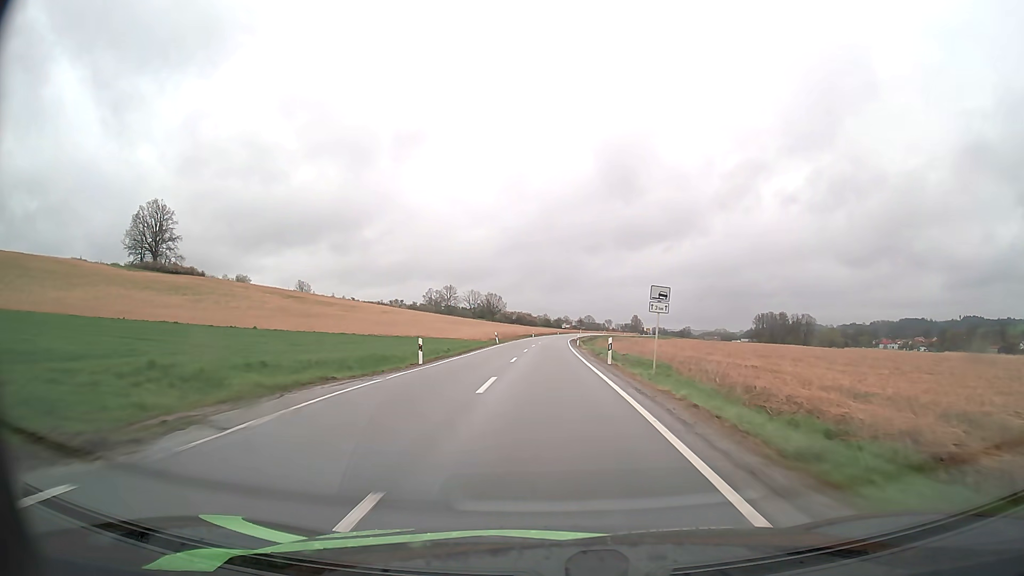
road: secondary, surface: asphalt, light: Day
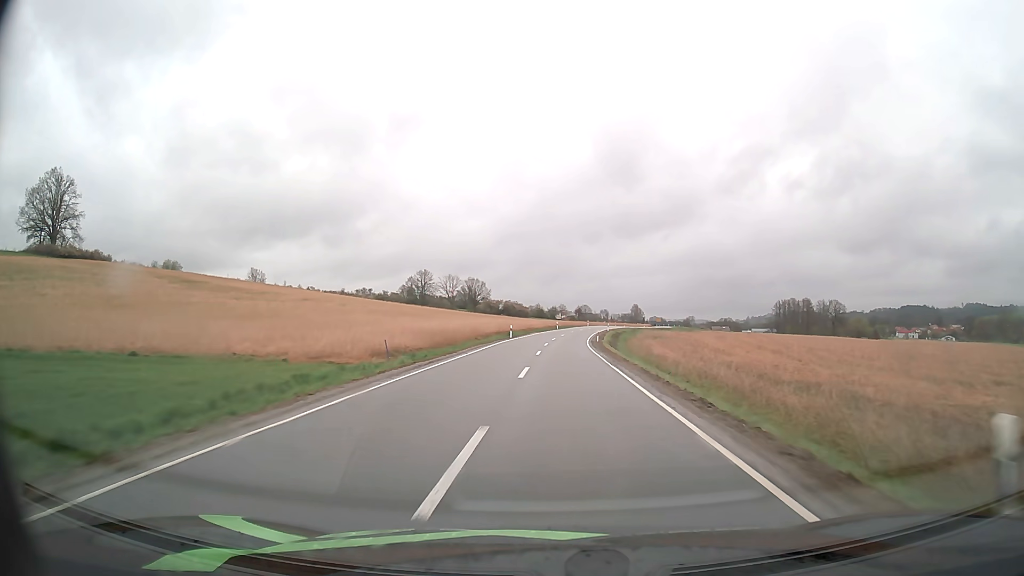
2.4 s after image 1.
(-0.1, +56.7) m; +1°
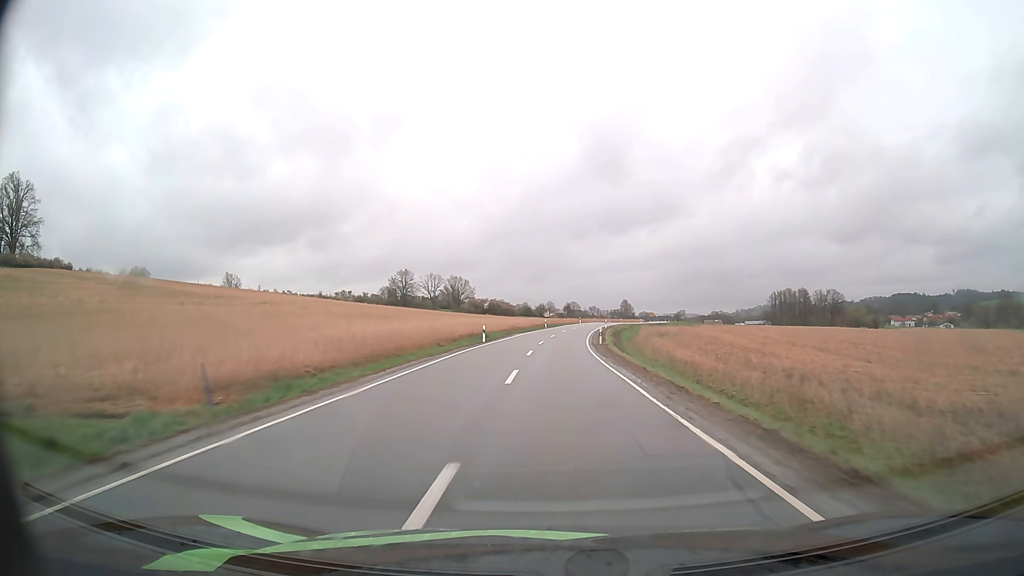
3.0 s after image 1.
(+0.2, +14.2) m; +1°
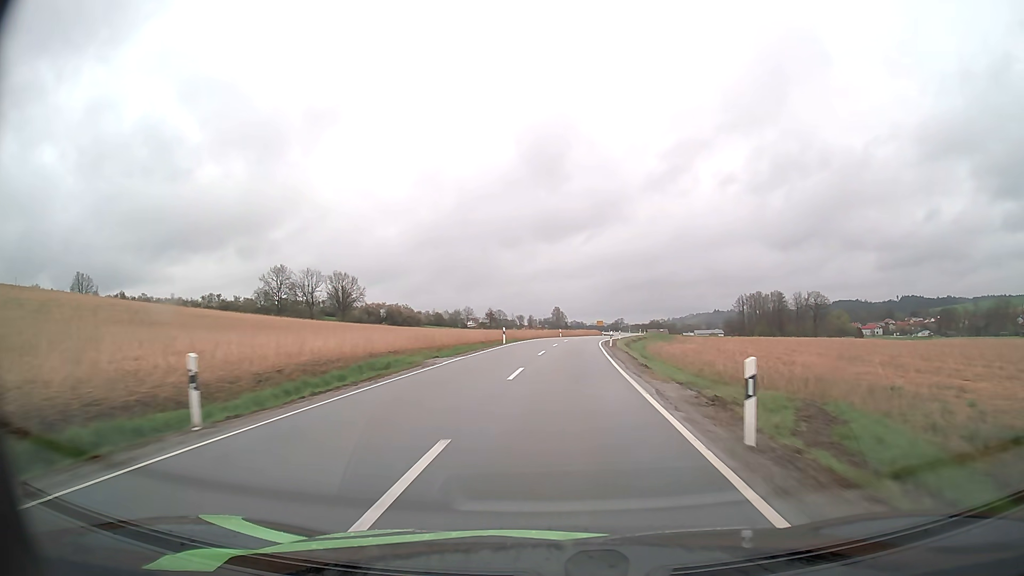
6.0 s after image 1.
(+3.1, +70.5) m; +6°
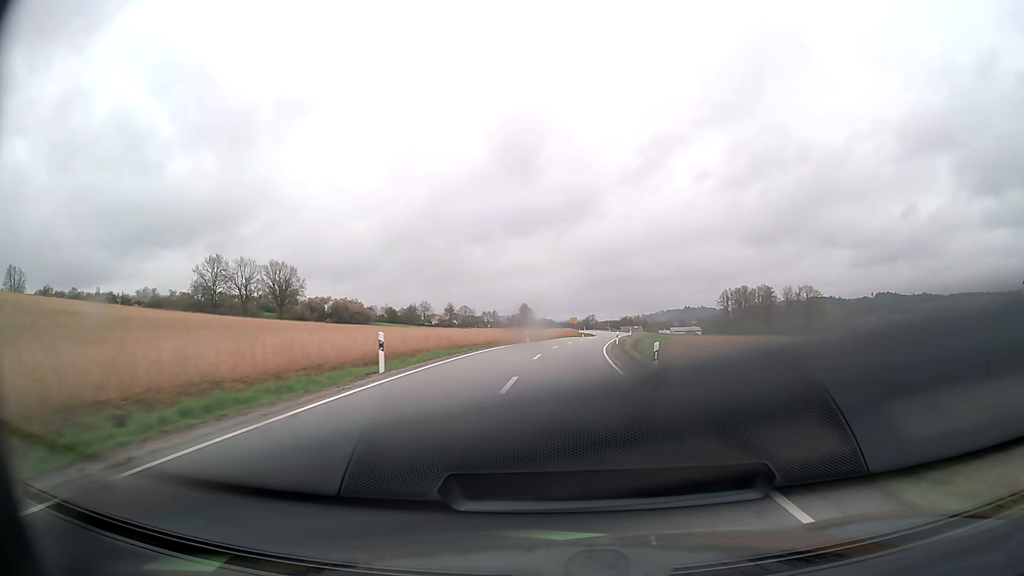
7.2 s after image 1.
(+0.5, +26.9) m; +3°
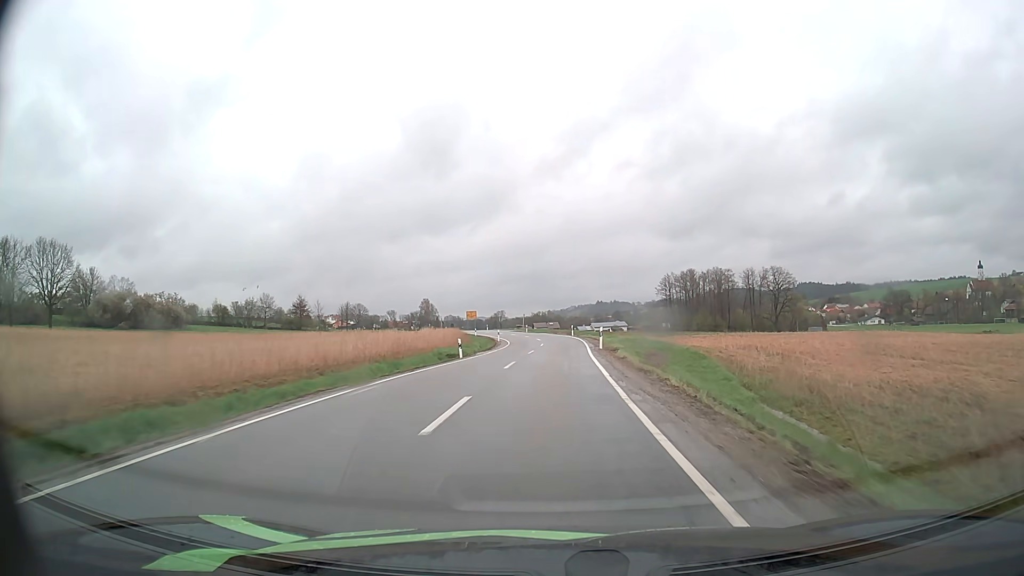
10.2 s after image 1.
(+4.6, +63.9) m; +7°
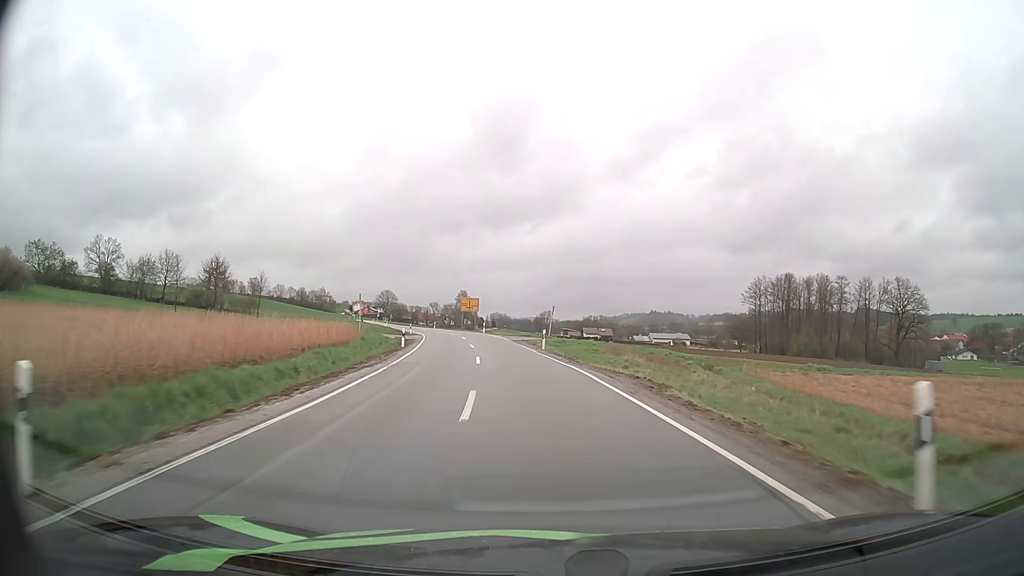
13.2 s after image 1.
(0.0, +59.1) m; -4°
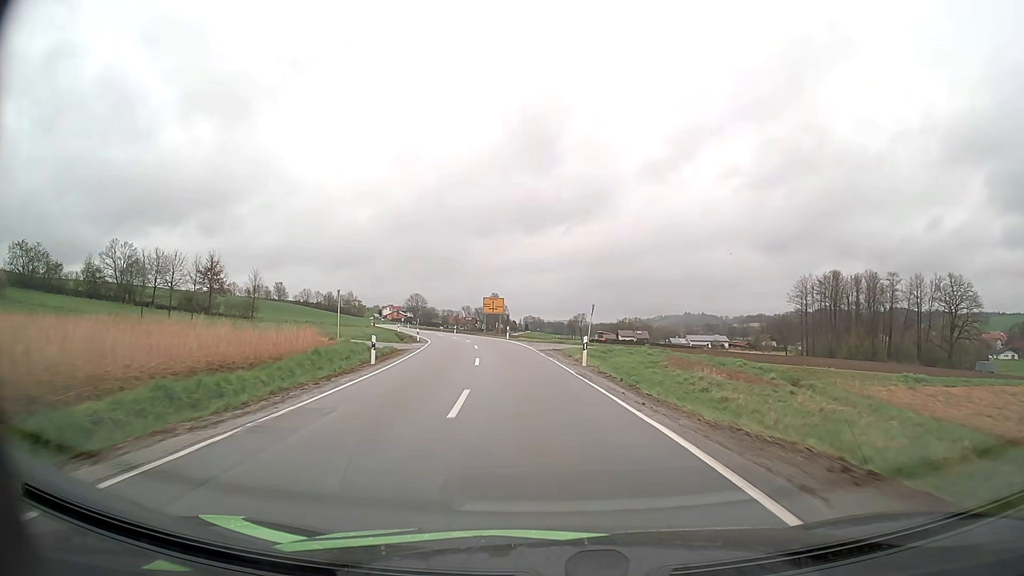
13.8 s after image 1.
(-0.3, +11.6) m; -3°
(0, +10) (-1, +20) (-2, +30) (-3, +40) (-5, +50) (-7, +59) (-9, +69) (-12, +79) (-15, +88) (-18, +98) m
